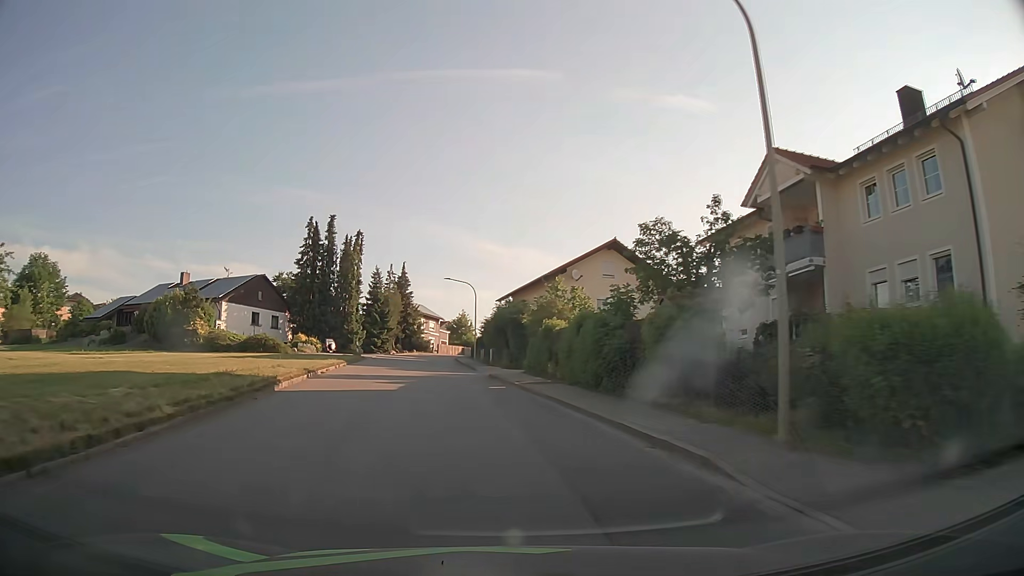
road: tertiary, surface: asphalt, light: Day
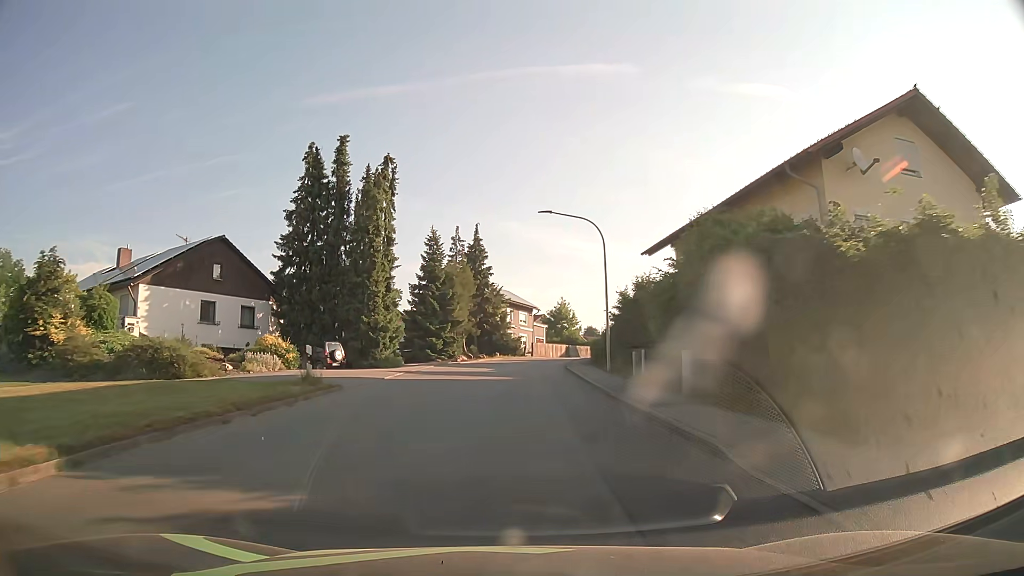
(-3.1, +30.2) m; -8°
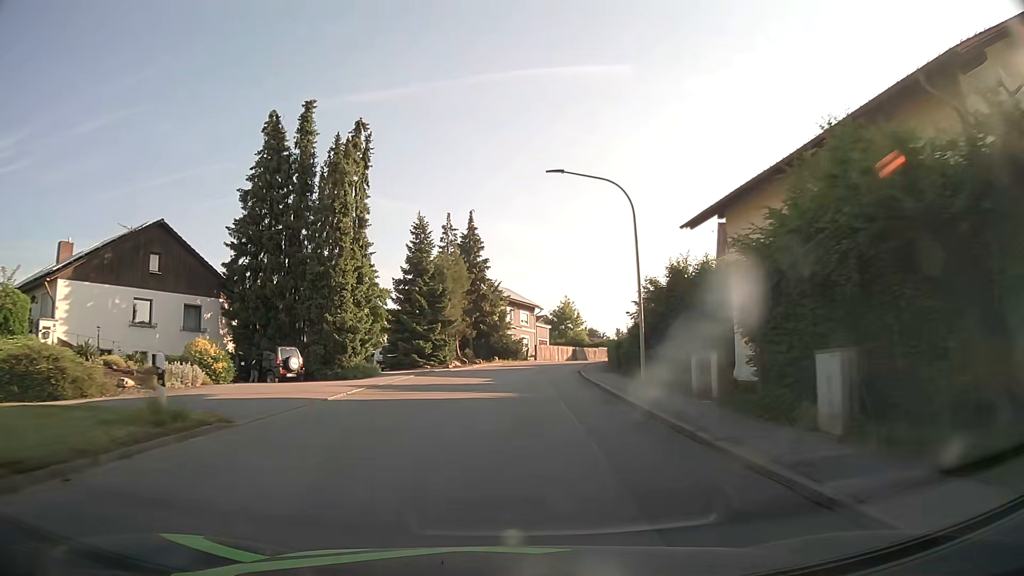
(0.0, +7.6) m; 0°
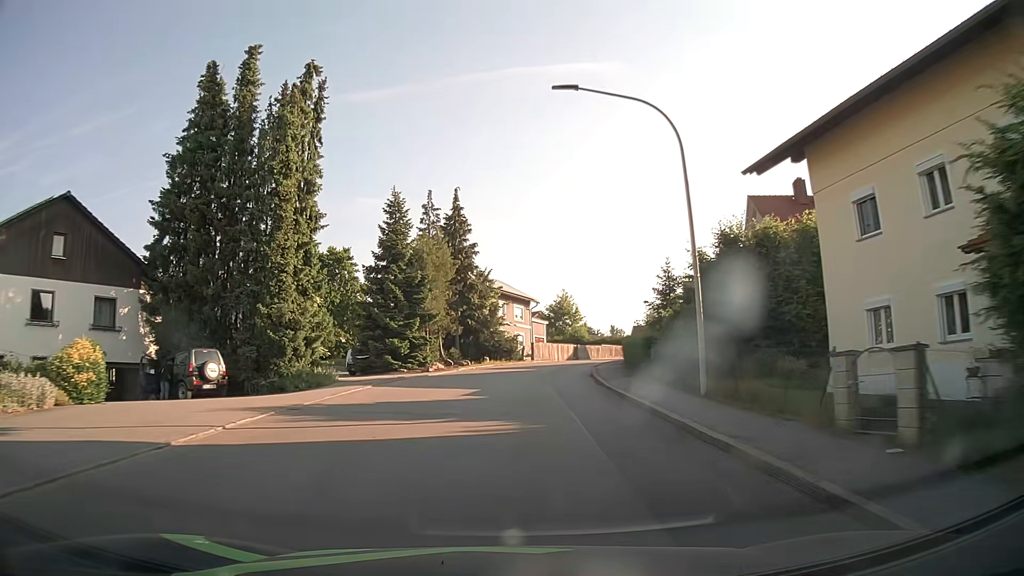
(0.0, +7.7) m; +1°
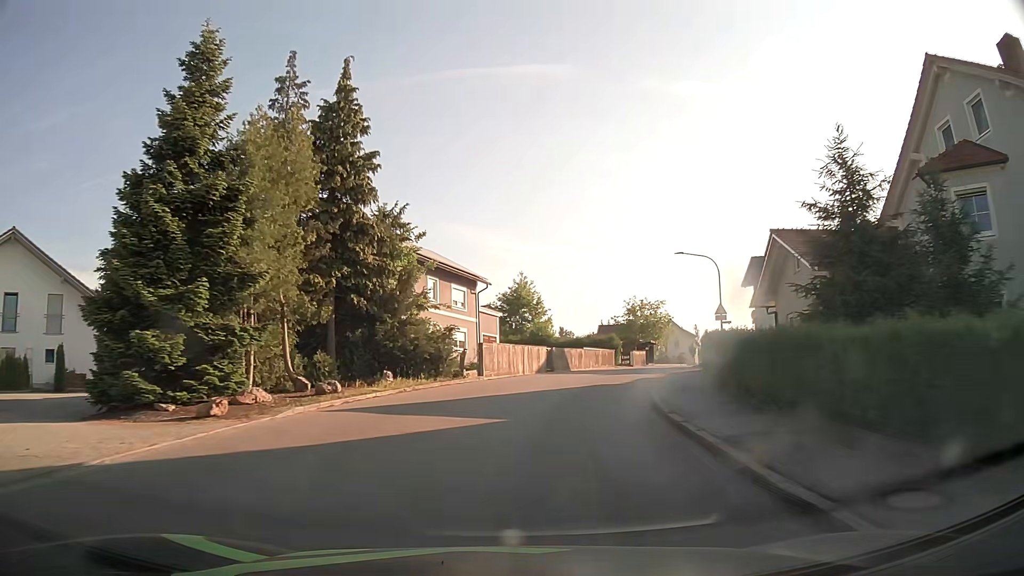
(+0.5, +23.0) m; +4°
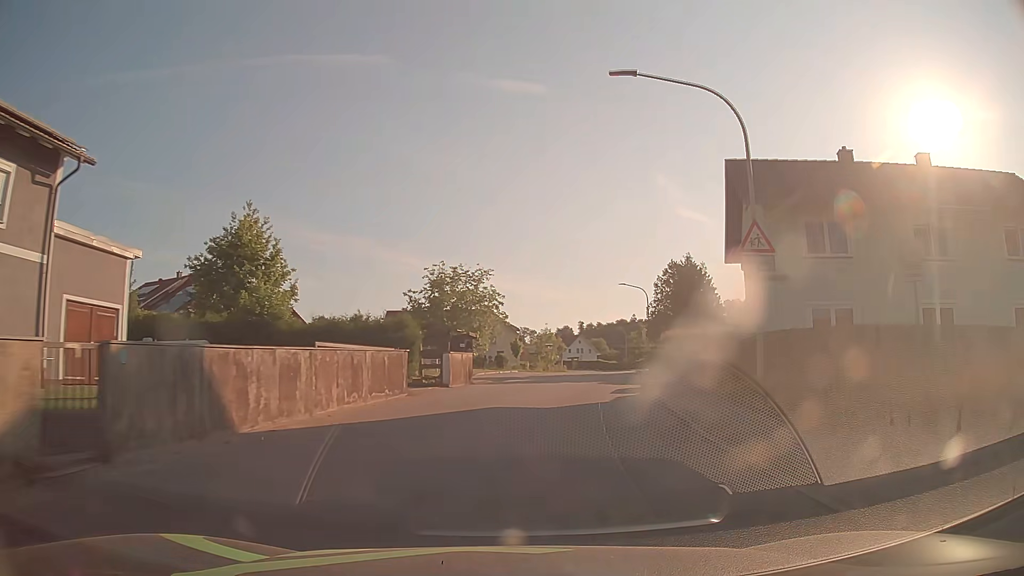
(+4.3, +30.2) m; +17°
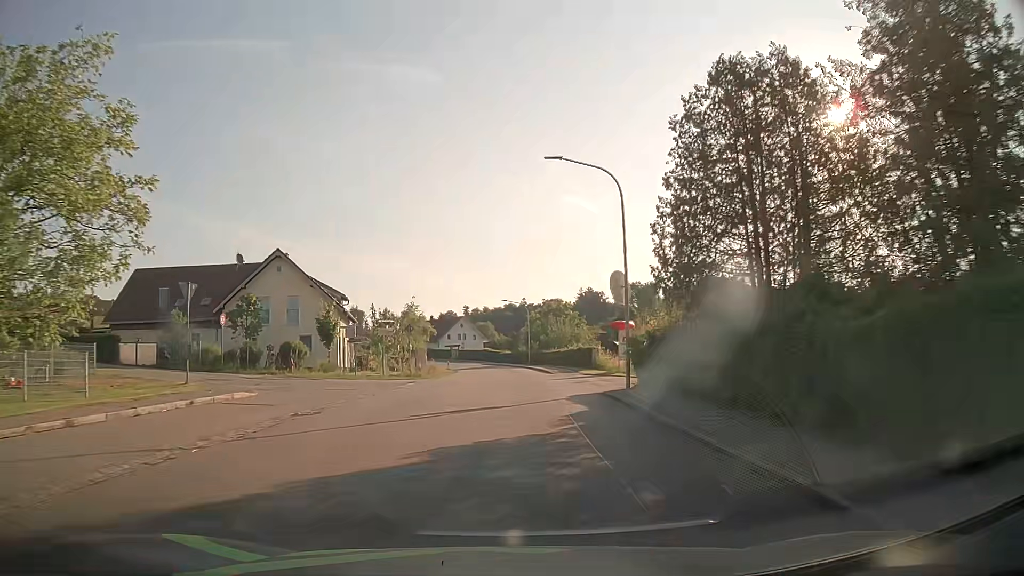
(+5.2, +38.4) m; +10°
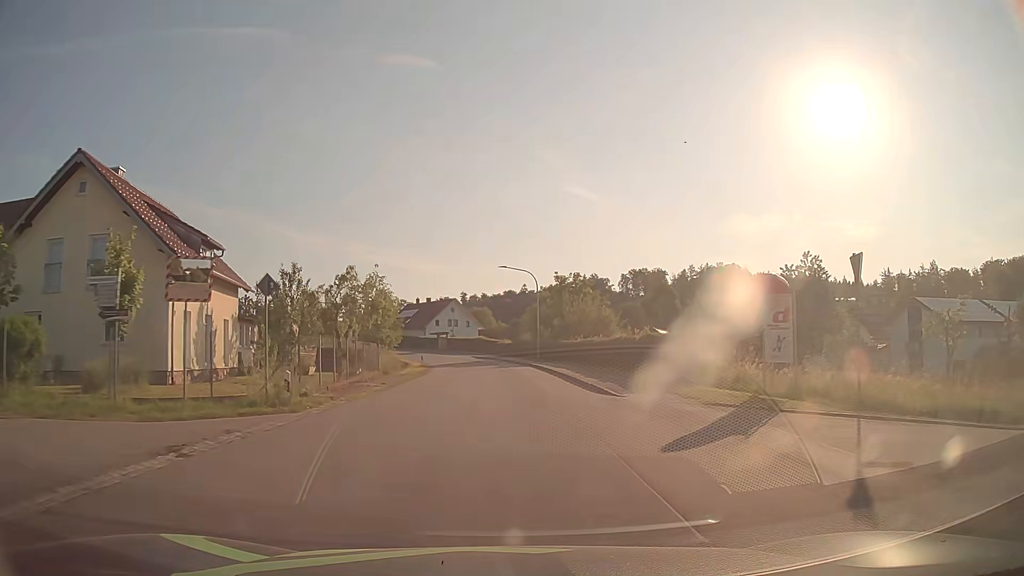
(0.0, +23.3) m; 0°
(0, +10) (0, +20) (0, +30) (-1, +40) (-1, +50) (-2, +60) (-4, +70) (-7, +79) (-10, +89) (-14, +98) m
